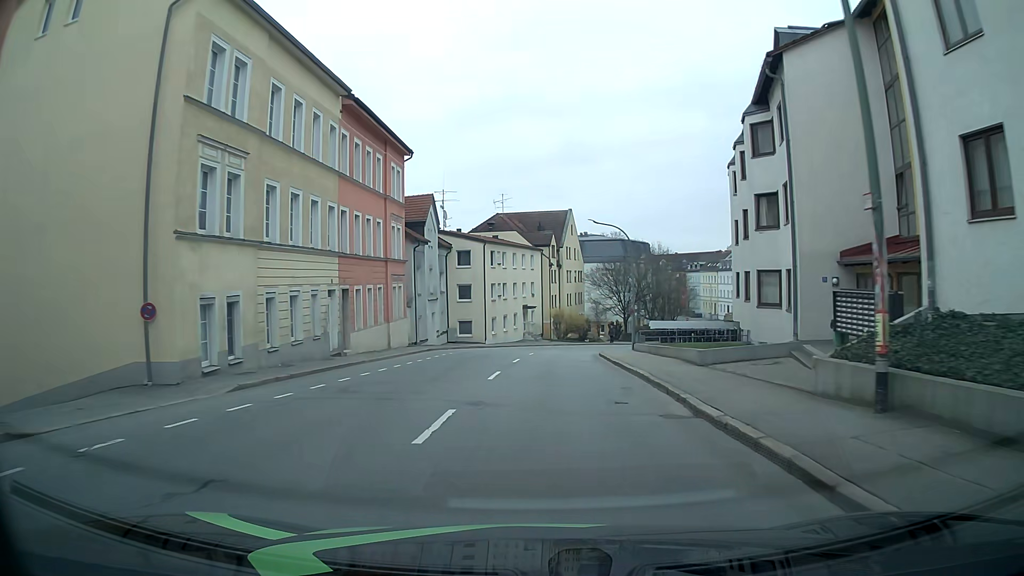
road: tertiary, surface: asphalt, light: Day
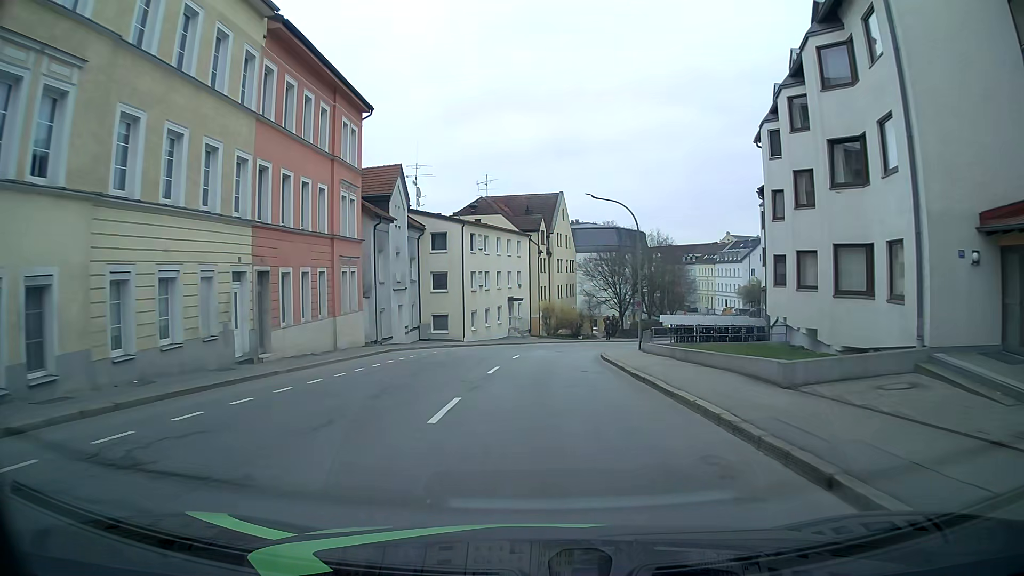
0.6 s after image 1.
(+0.1, +7.6) m; +2°
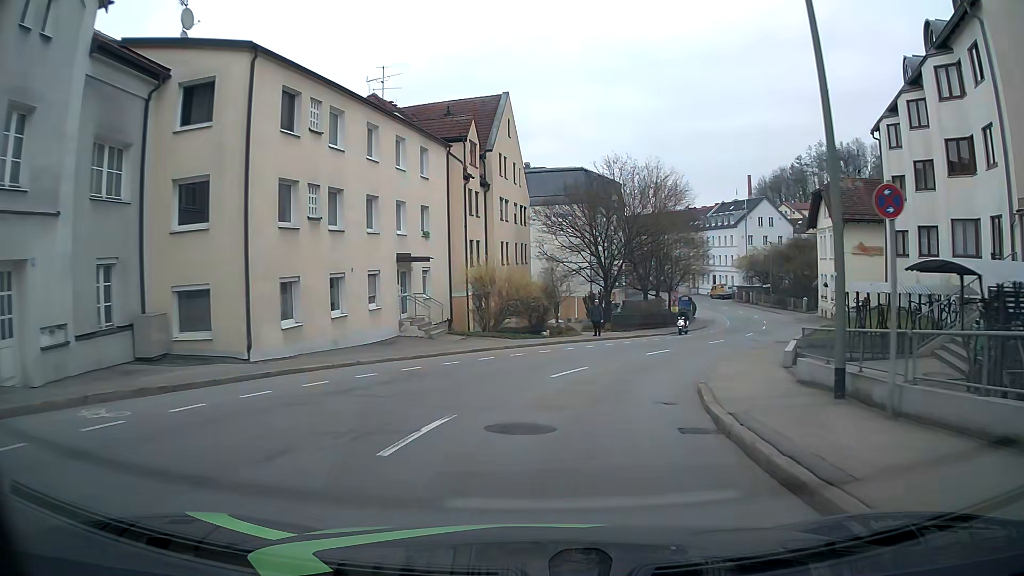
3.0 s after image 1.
(+0.5, +29.2) m; +2°
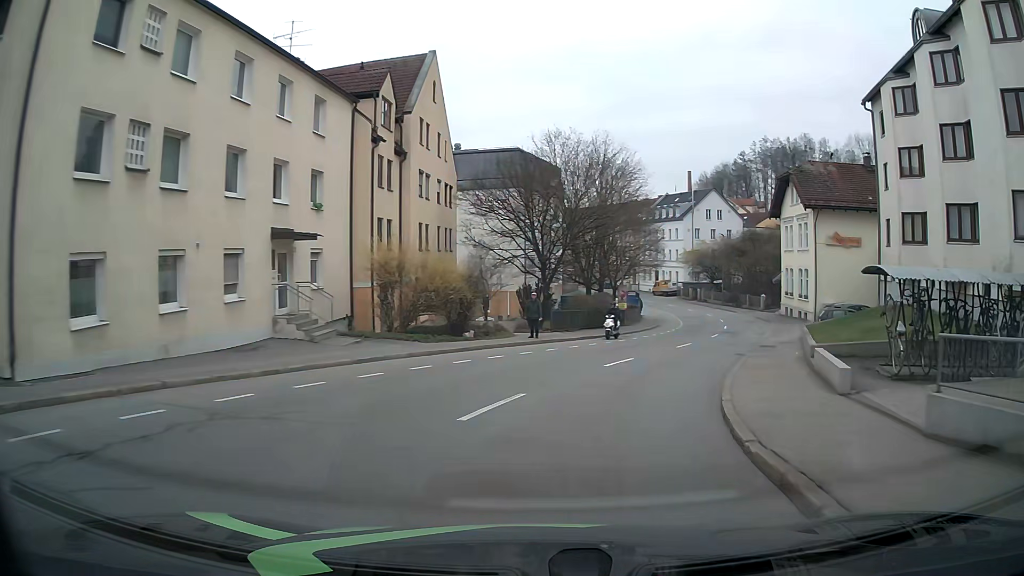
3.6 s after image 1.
(+0.4, +6.8) m; +7°
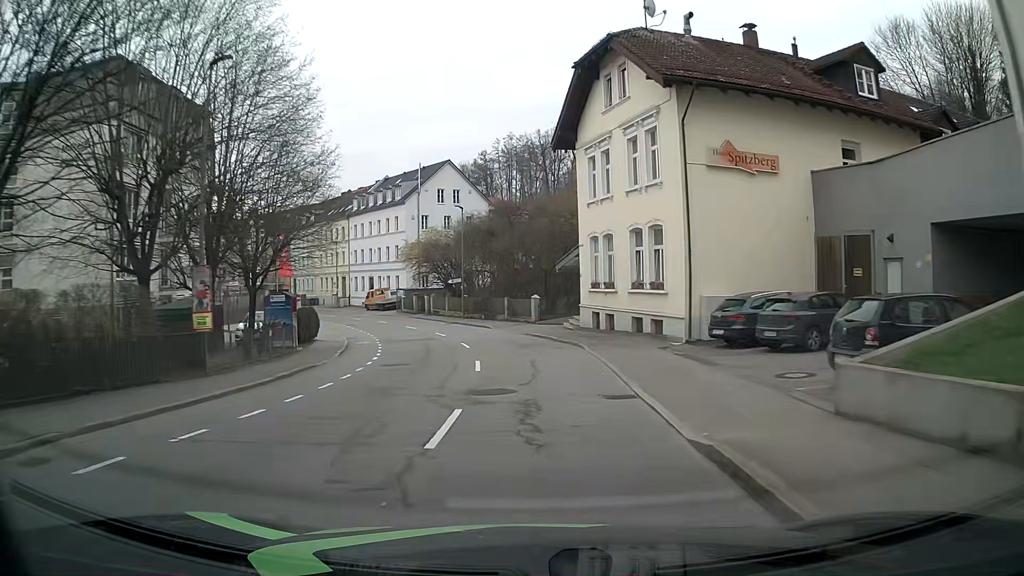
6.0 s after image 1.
(+7.2, +26.8) m; +23°
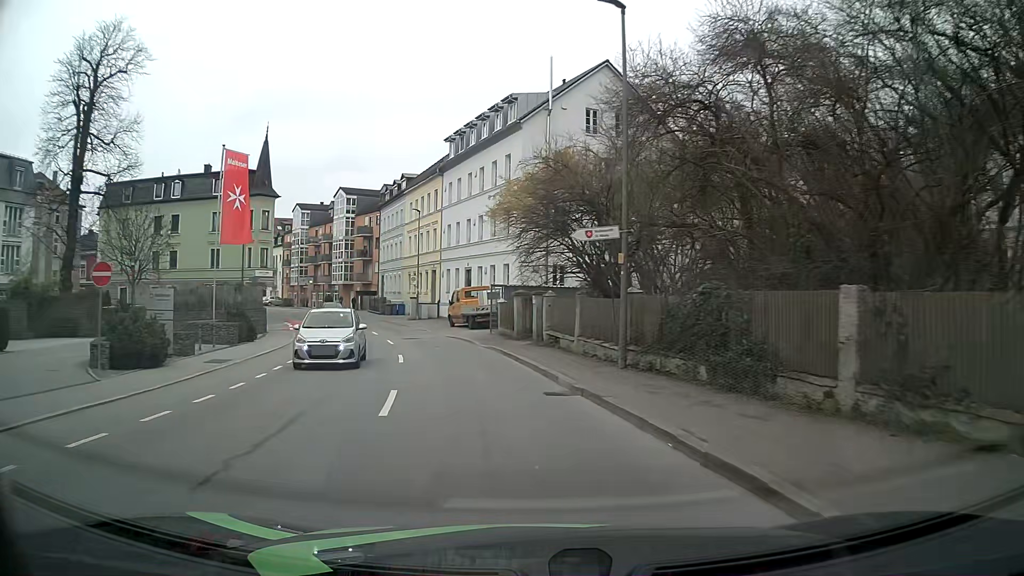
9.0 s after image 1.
(-3.0, +34.1) m; -15°
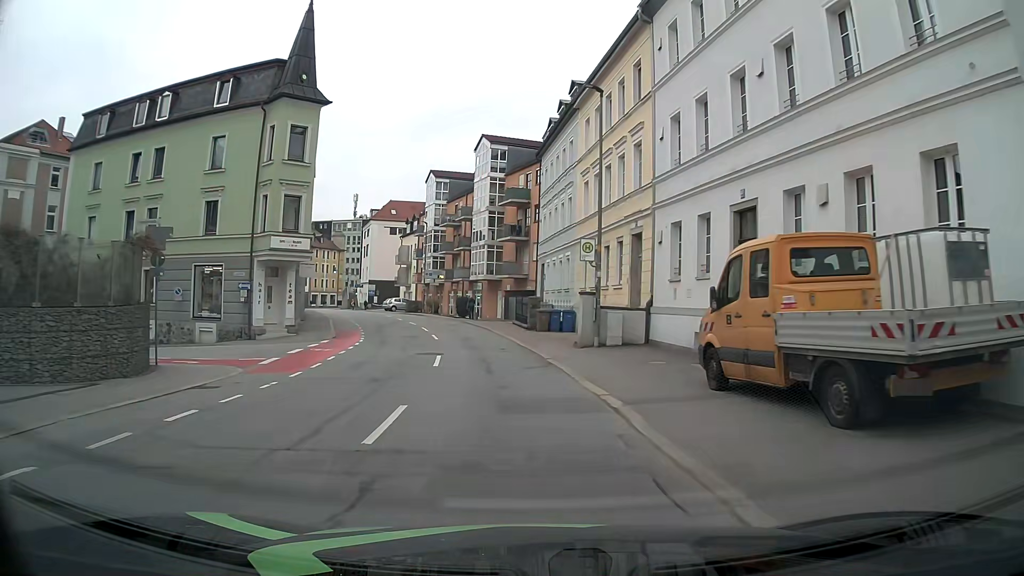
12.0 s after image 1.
(-3.9, +28.7) m; -15°
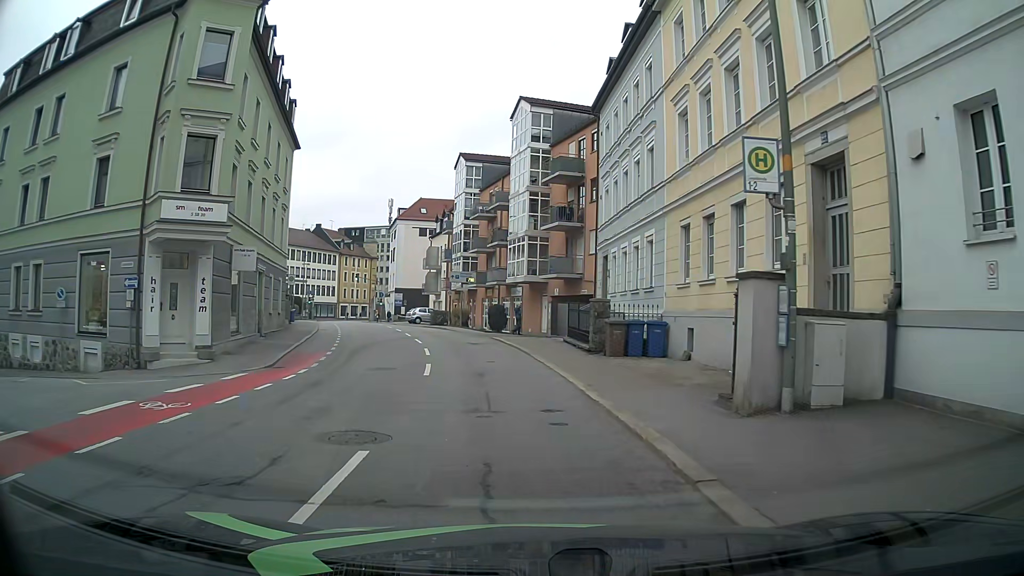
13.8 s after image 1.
(-0.5, +12.2) m; -4°
